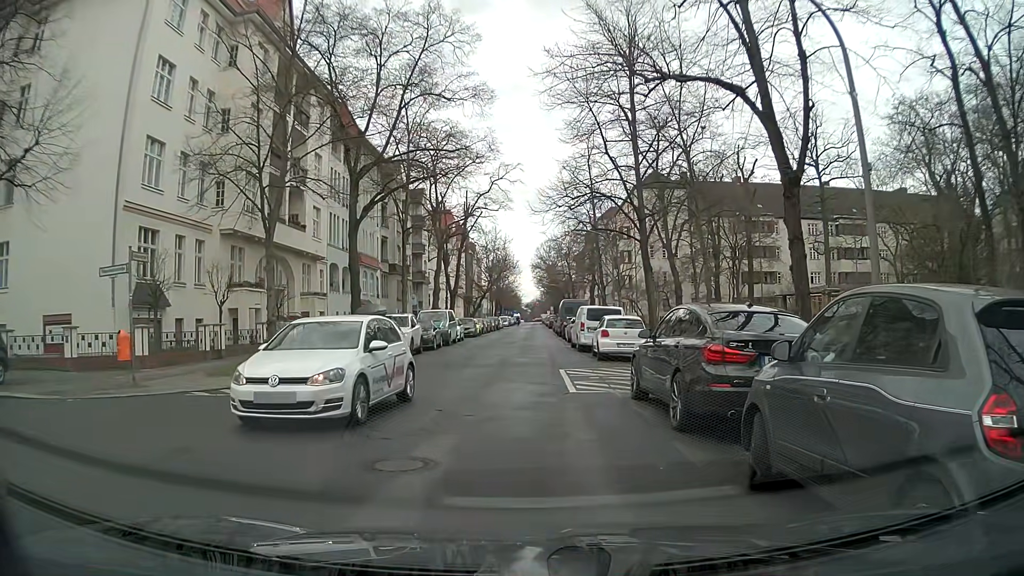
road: residential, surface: asphalt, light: Day
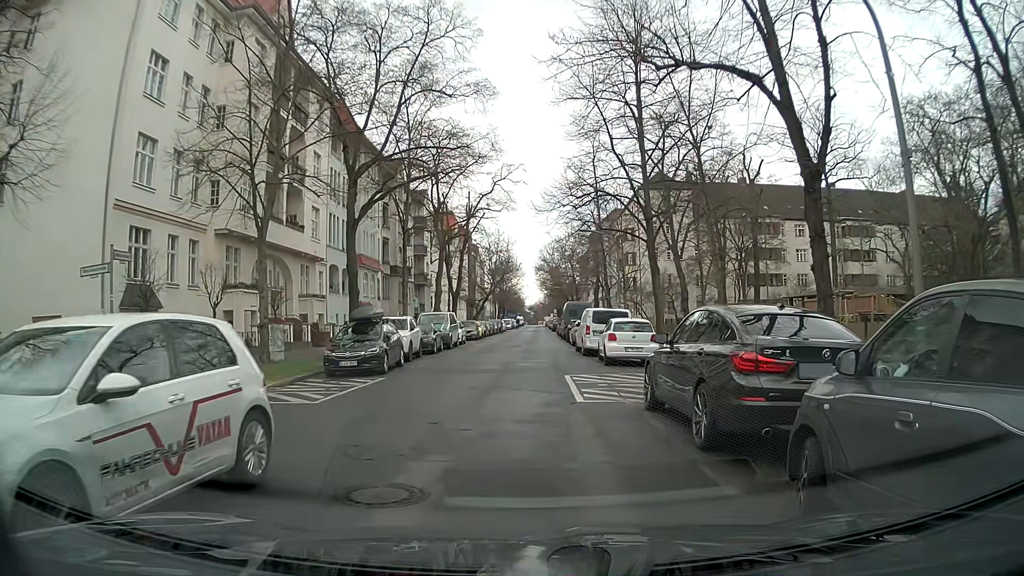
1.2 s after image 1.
(0.0, +1.0) m; 0°
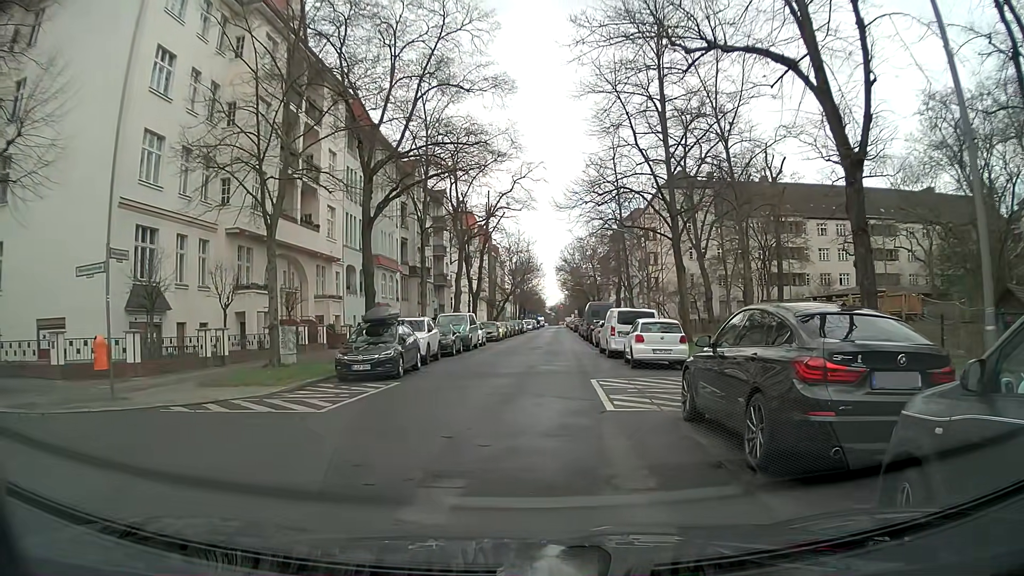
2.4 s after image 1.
(0.0, +1.0) m; 0°
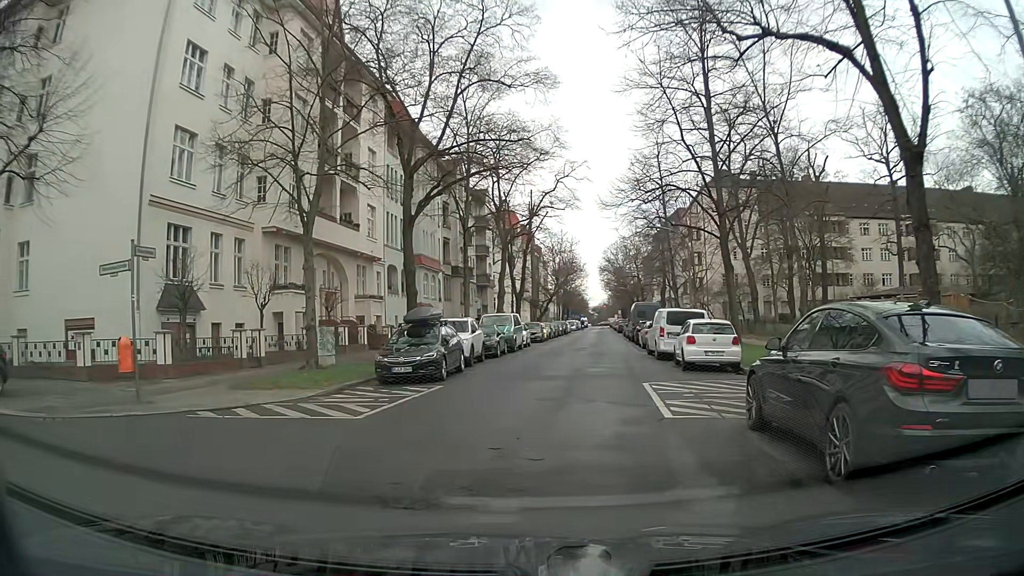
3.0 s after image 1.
(0.0, +0.8) m; -5°
